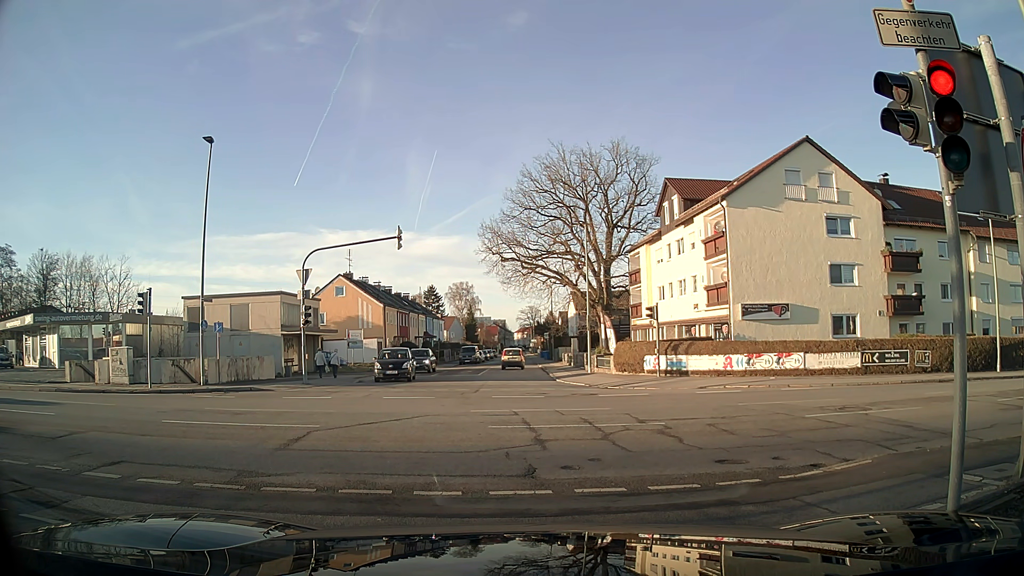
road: tertiary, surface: asphalt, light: Day
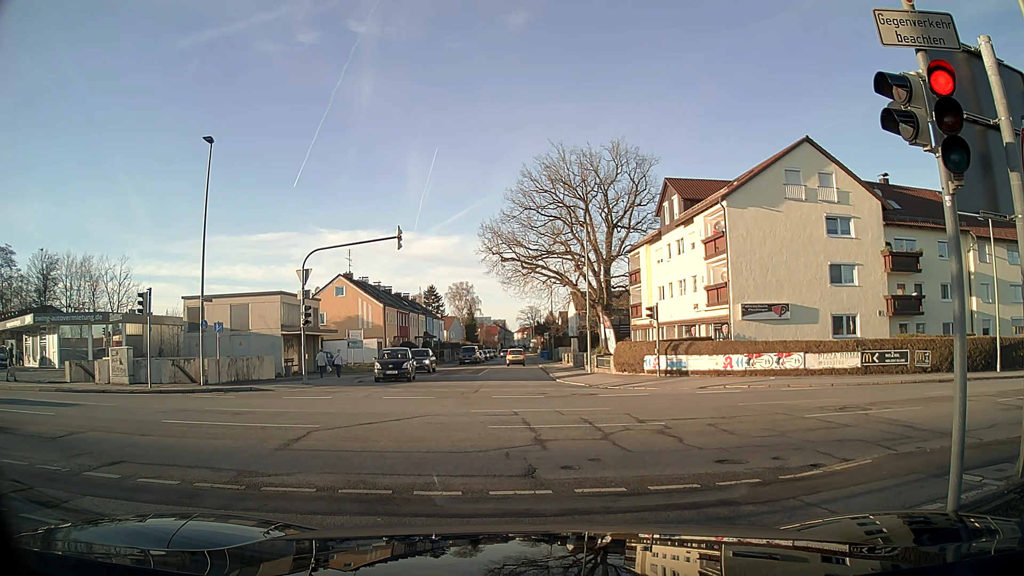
(0.0, 0.0) m; 0°
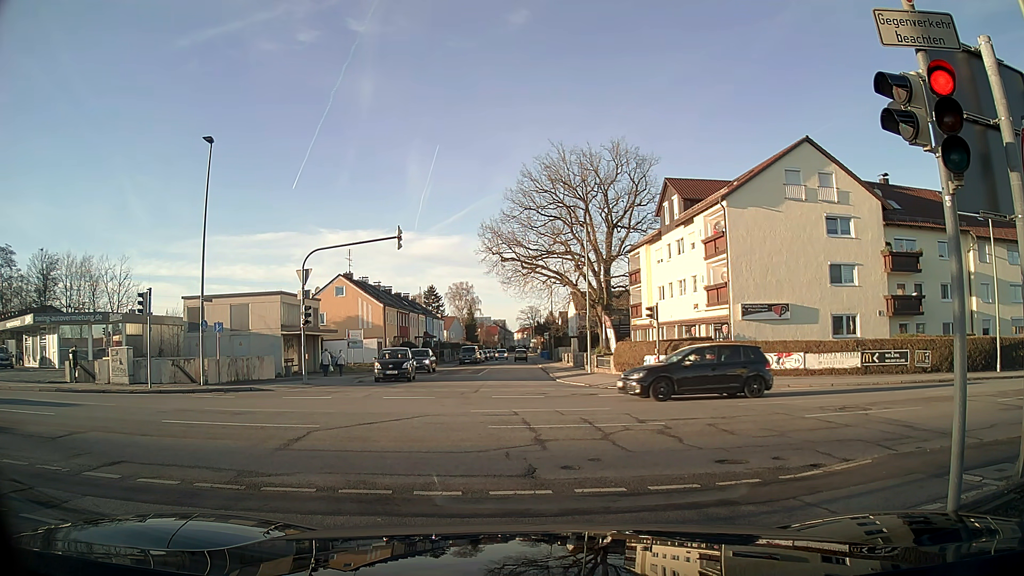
(0.0, 0.0) m; 0°
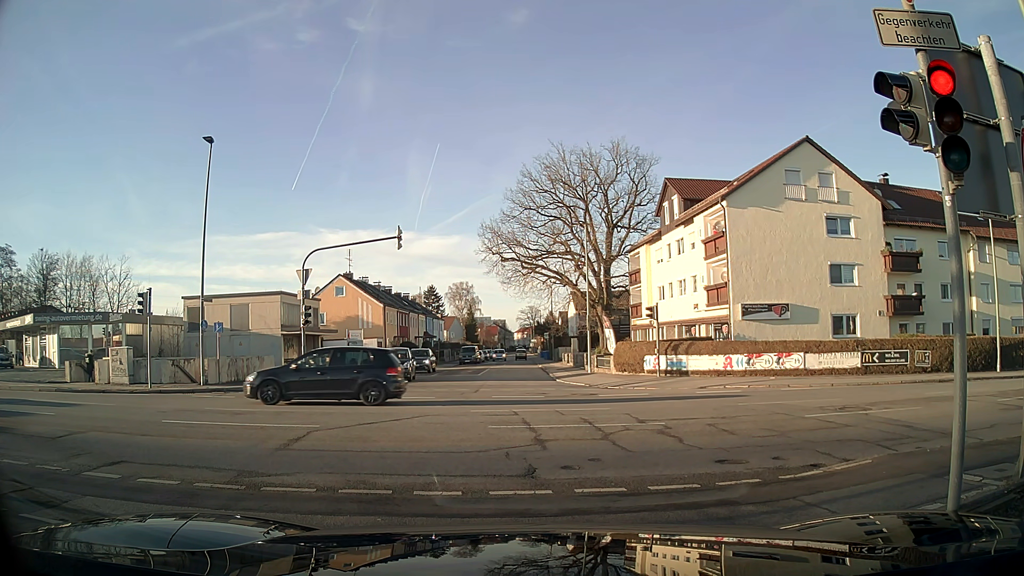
(0.0, 0.0) m; 0°
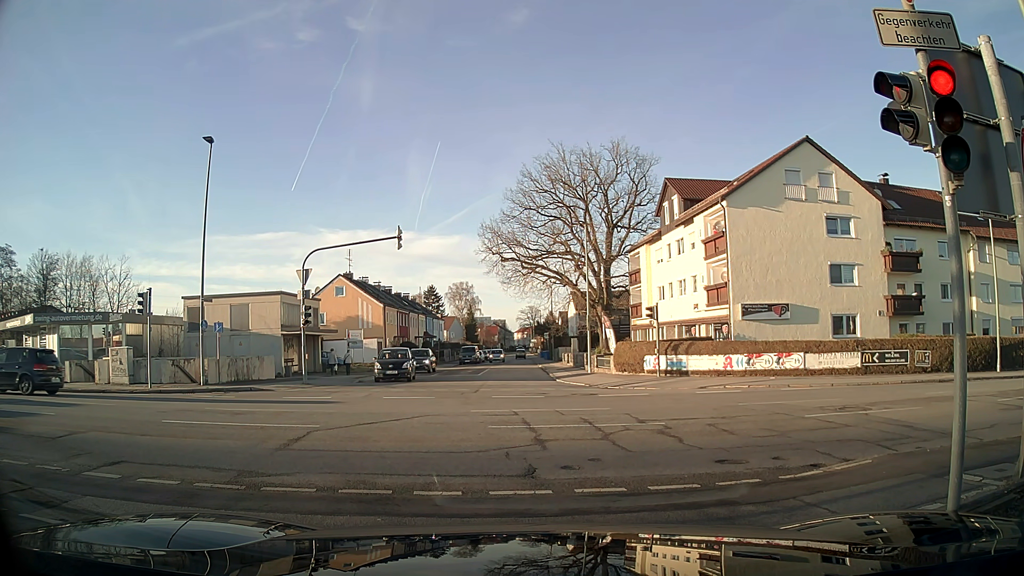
(0.0, 0.0) m; 0°
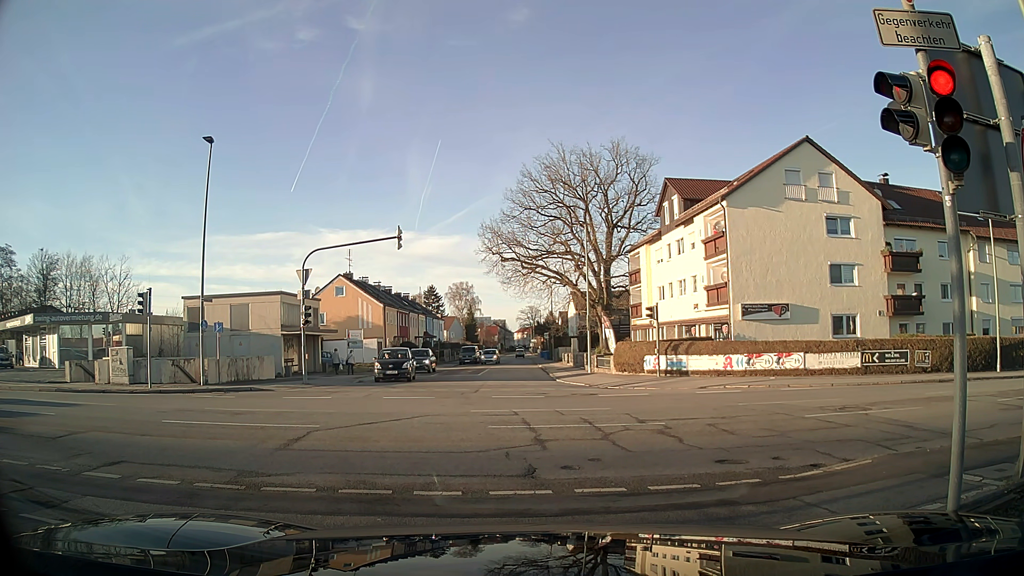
(0.0, 0.0) m; 0°
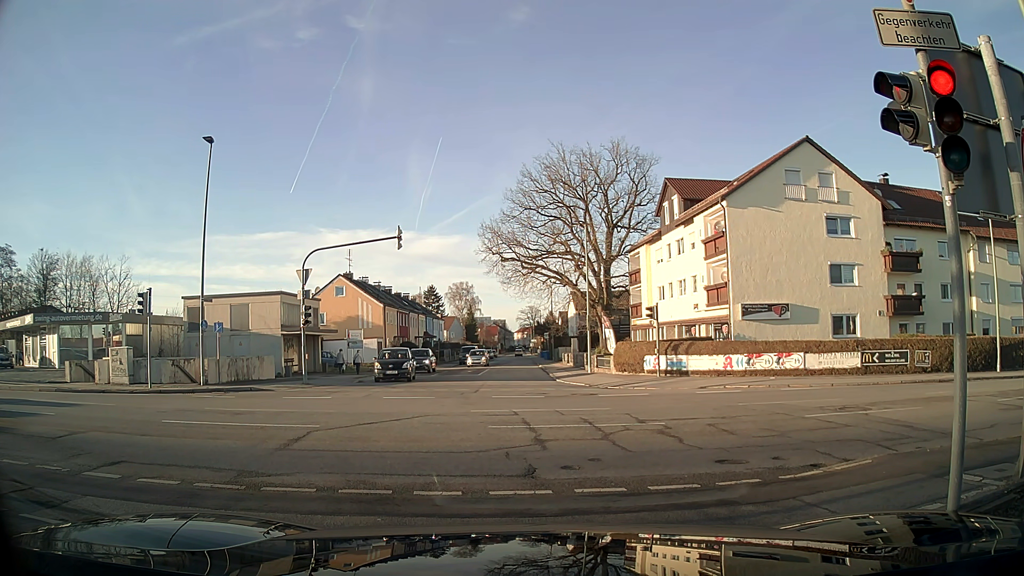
(0.0, 0.0) m; 0°
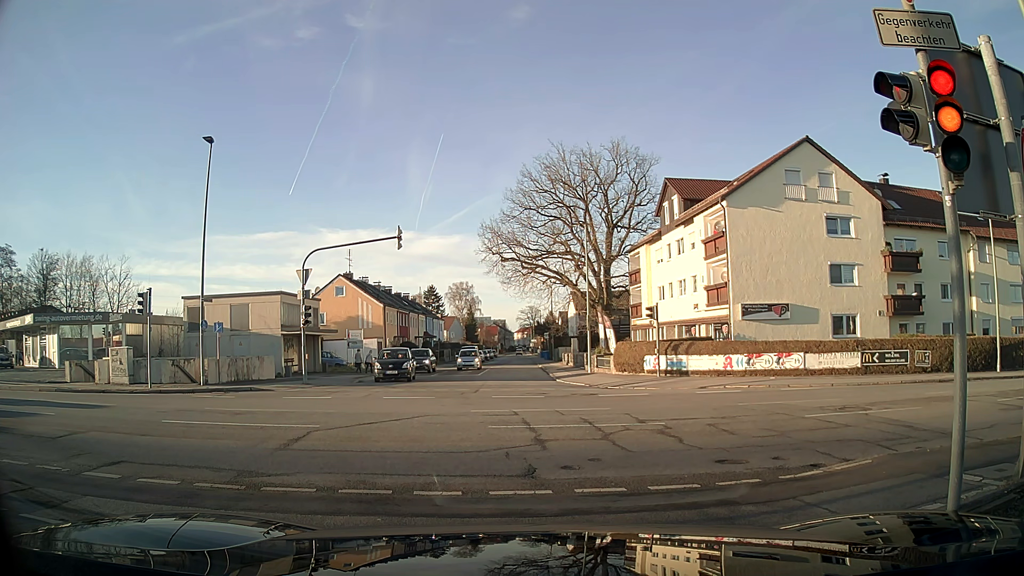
(0.0, 0.0) m; 0°
(-3, +10) (-10, +15) (-20, +14) (-30, +12) (-40, +10) (-50, +7) (-59, +5) (-69, +4) (-79, +2) (-89, +1) m
